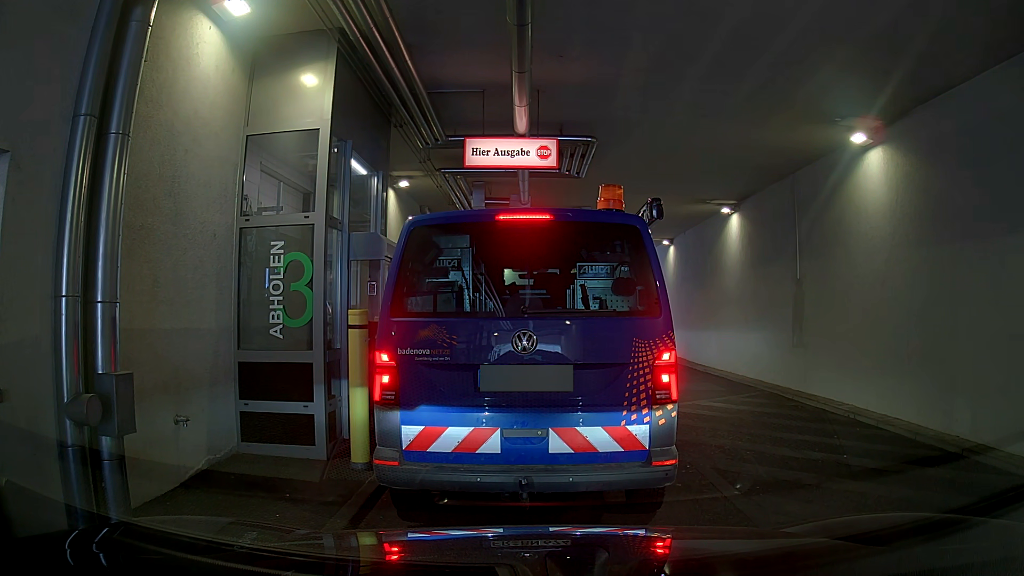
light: Day
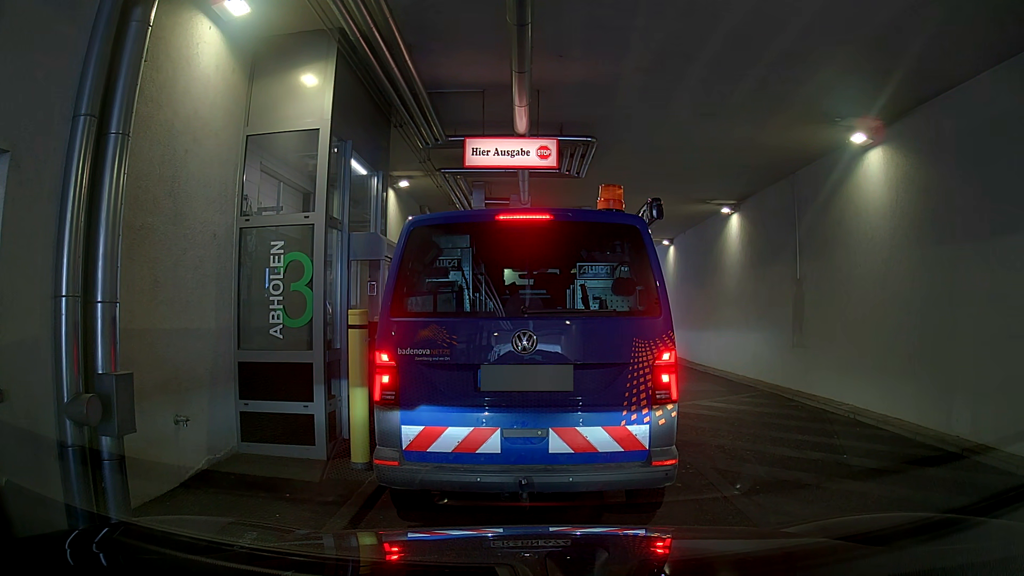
(0.0, 0.0) m; 0°
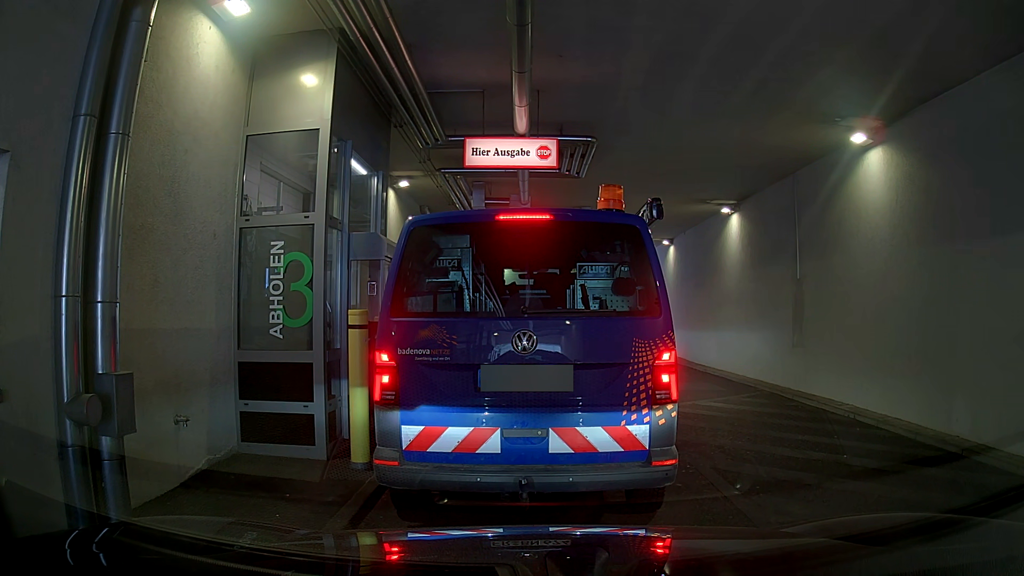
(0.0, 0.0) m; 0°
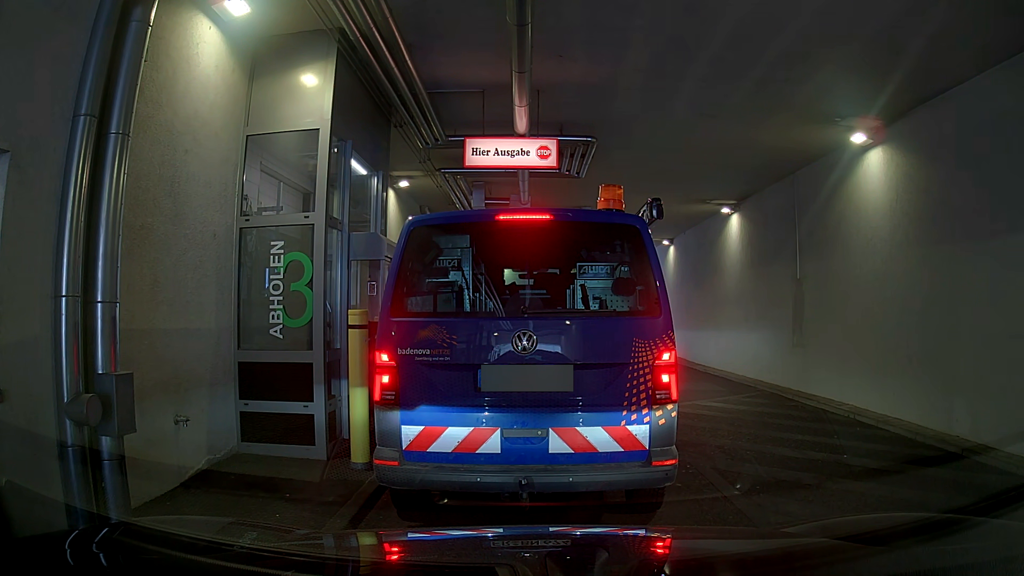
(0.0, 0.0) m; 0°
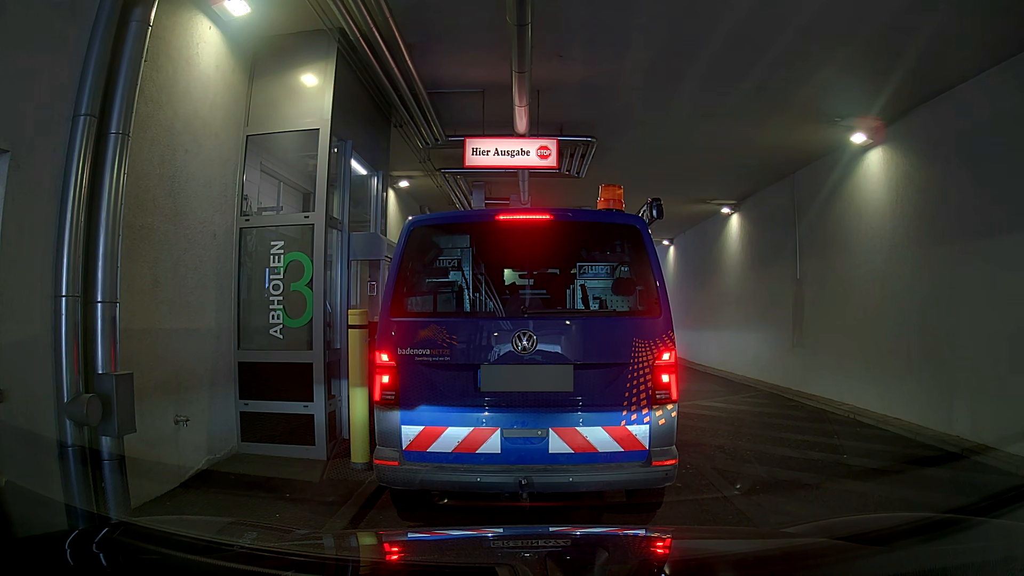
(0.0, 0.0) m; 0°
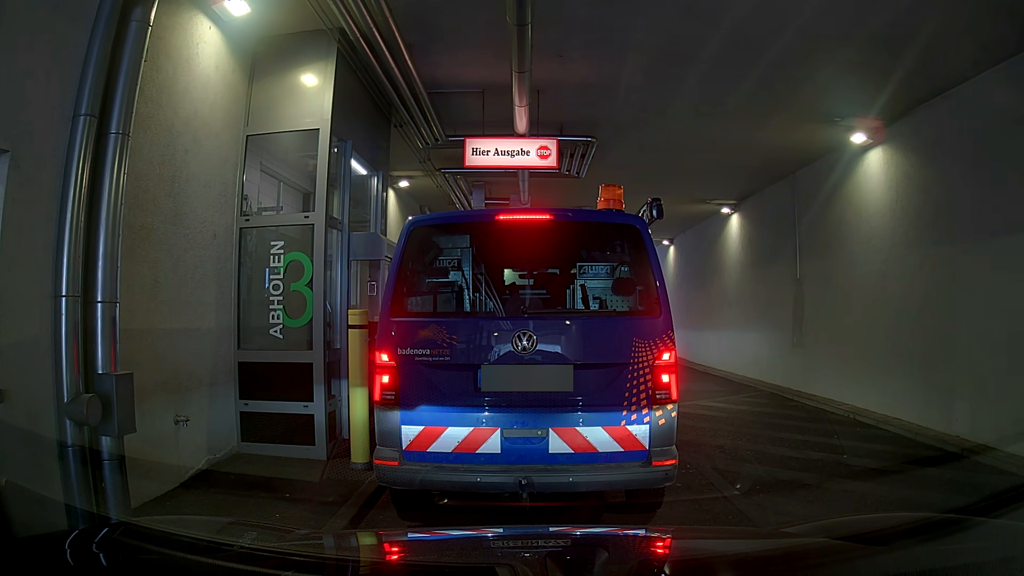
(0.0, 0.0) m; 0°
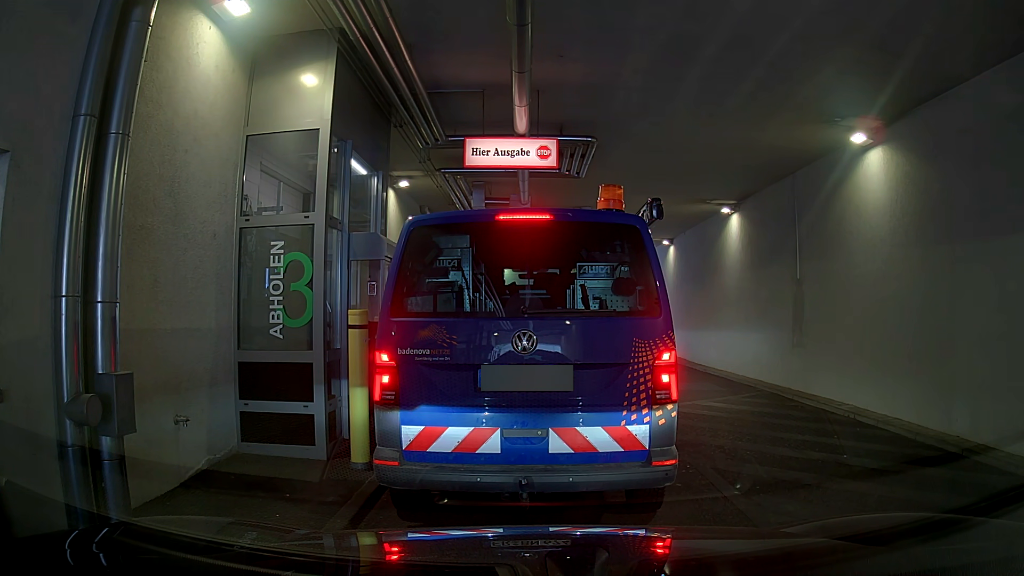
(0.0, 0.0) m; 0°
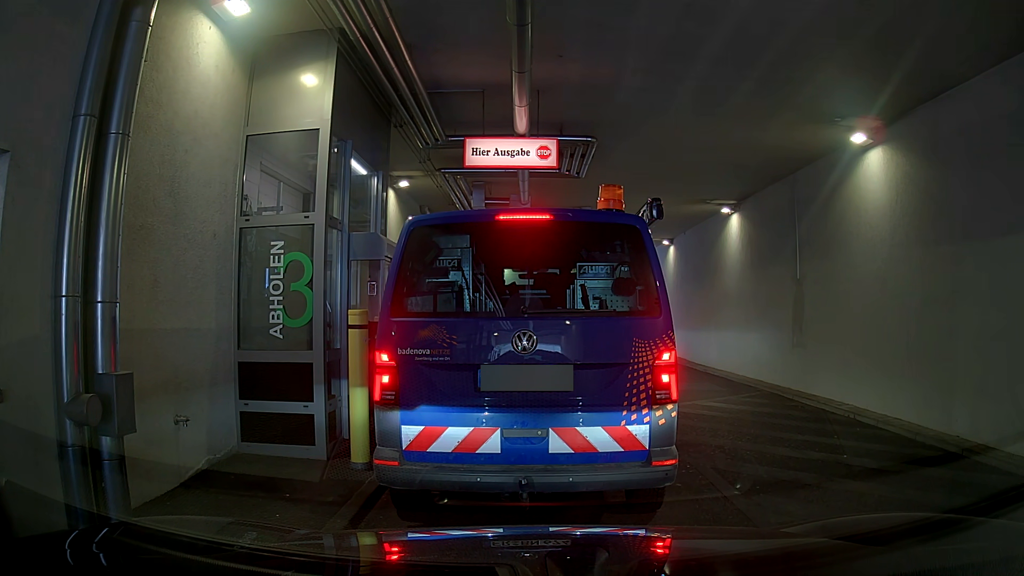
(0.0, 0.0) m; 0°
